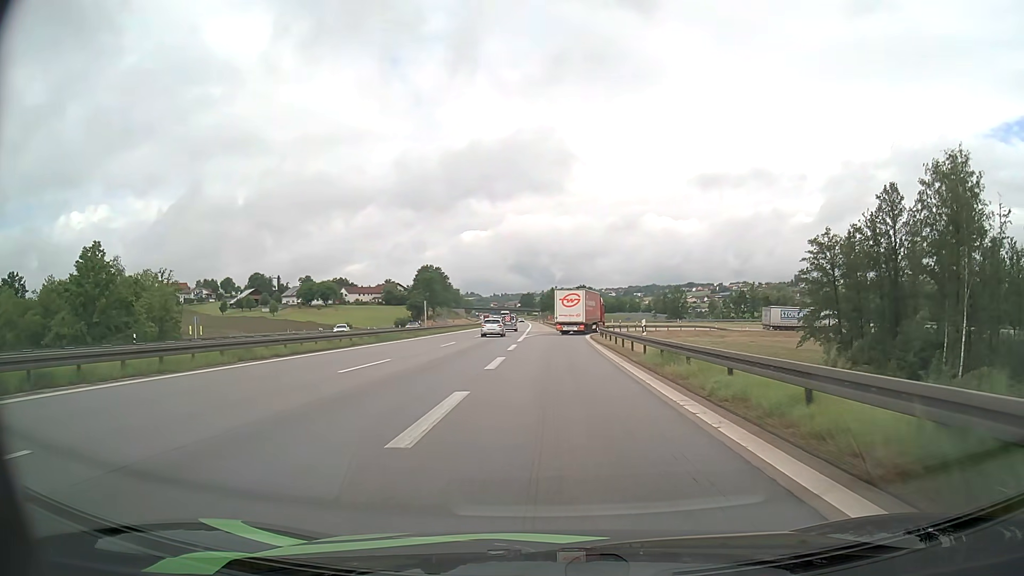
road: motorway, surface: asphalt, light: Day
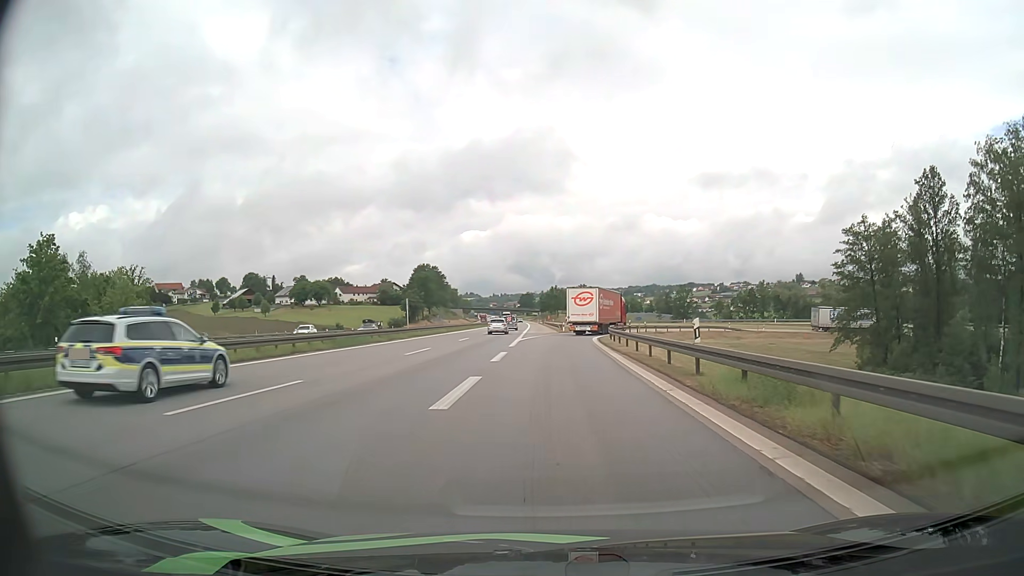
(0.0, +8.7) m; 0°
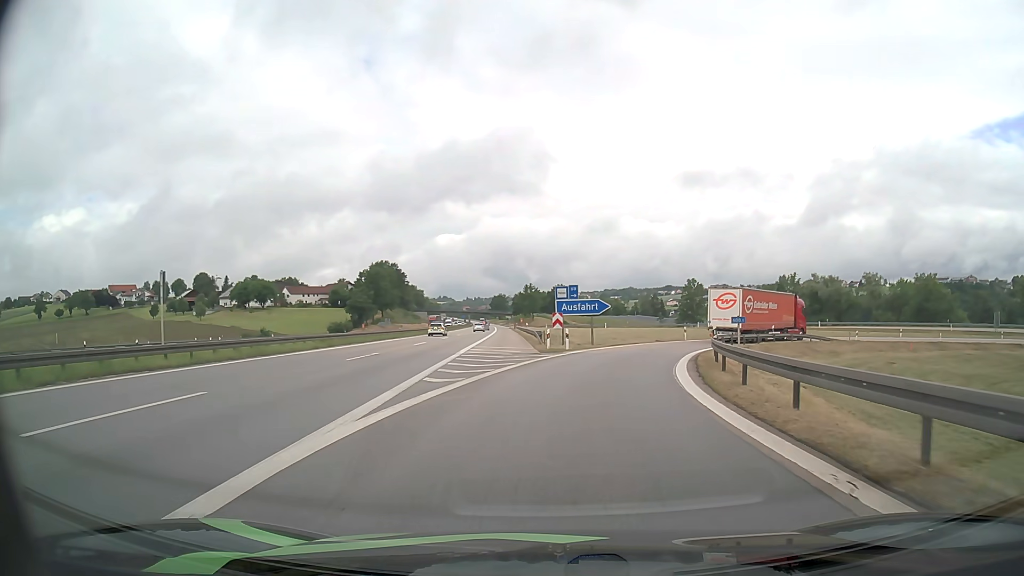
(+0.3, +37.8) m; +2°
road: motorway_link
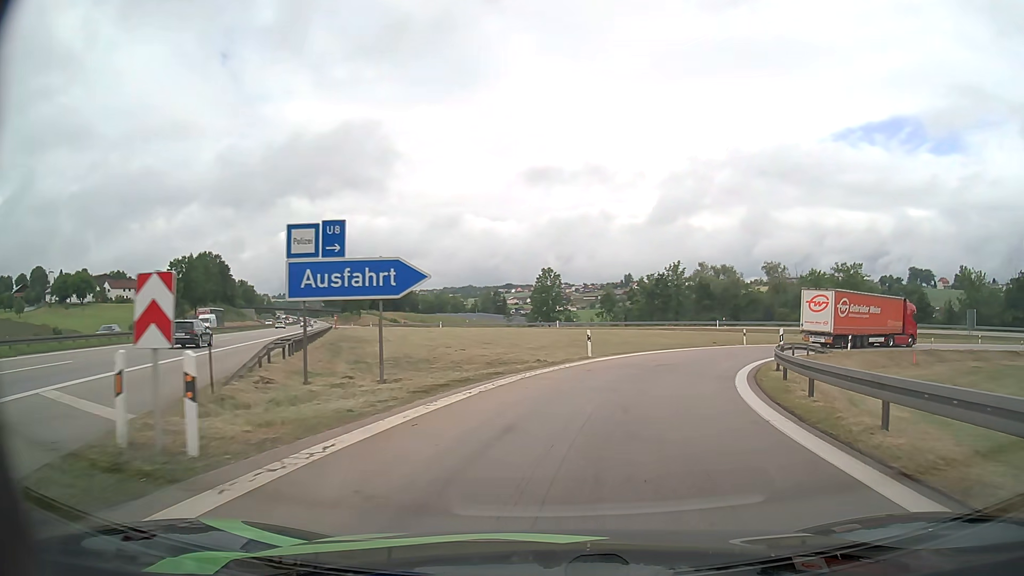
(+2.4, +26.6) m; +13°
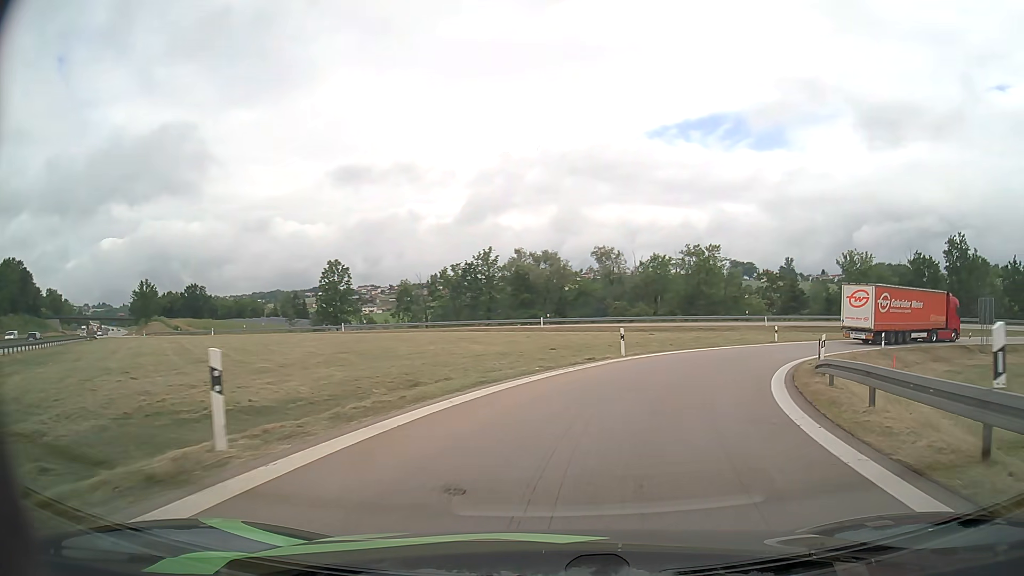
(+2.5, +19.2) m; +16°
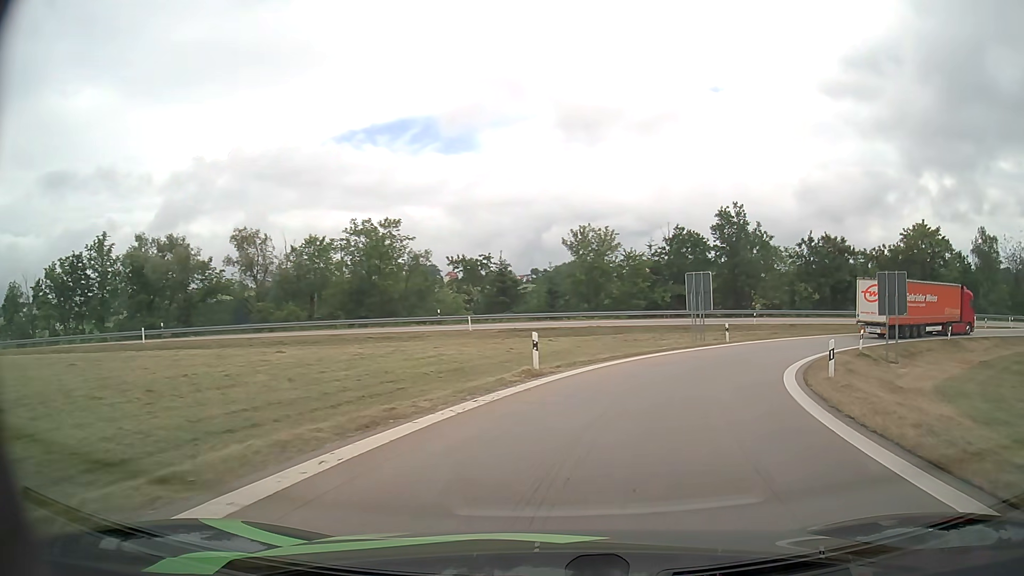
(+5.8, +24.6) m; +27°
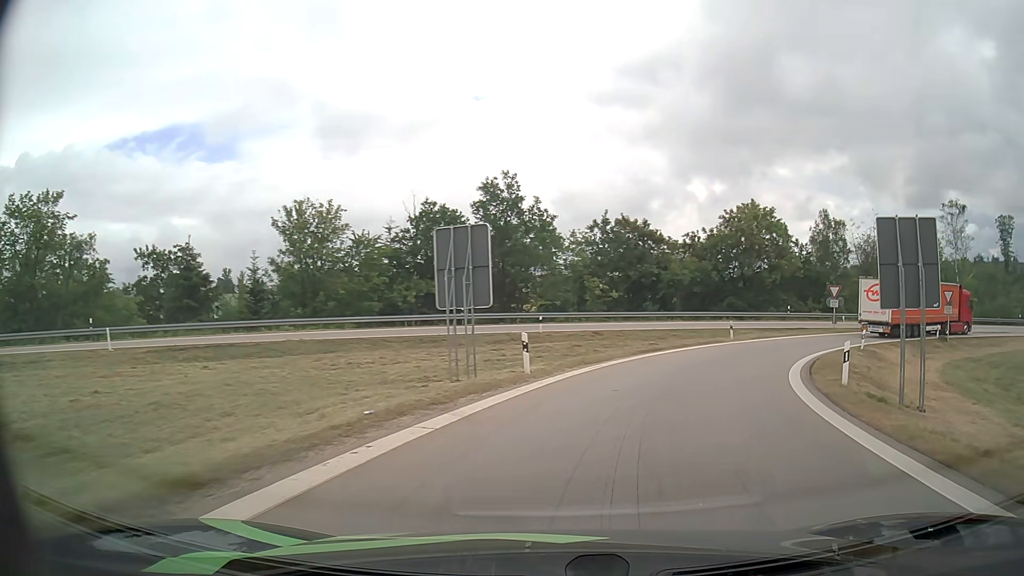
(+3.5, +18.7) m; +22°
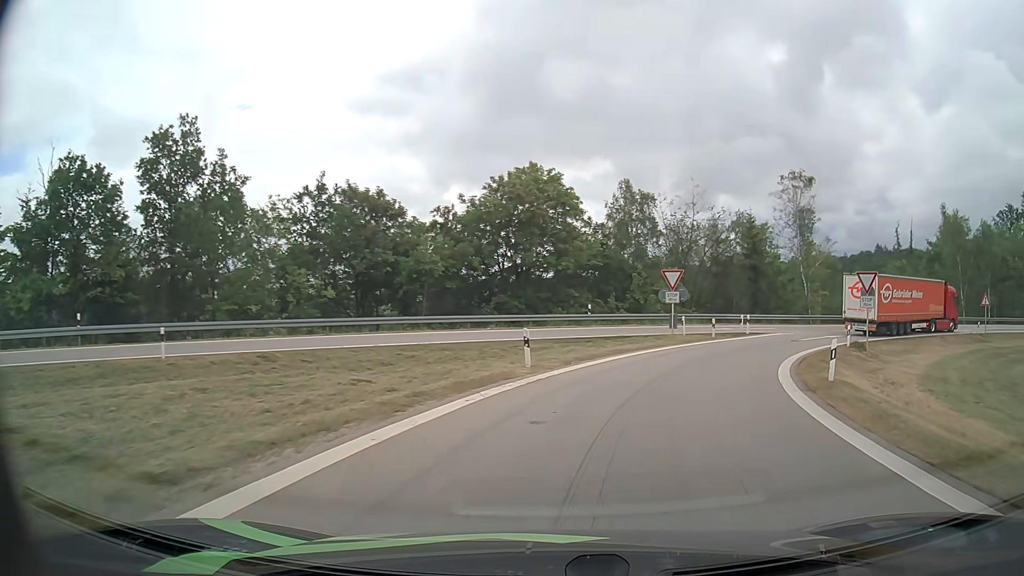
(+3.3, +18.6) m; +19°
(+1, +10) (+4, +20) (+8, +28) (+14, +36) (+22, +43) (+31, +48) (+40, +51) (+50, +53) (+60, +53) (+70, +53) m
